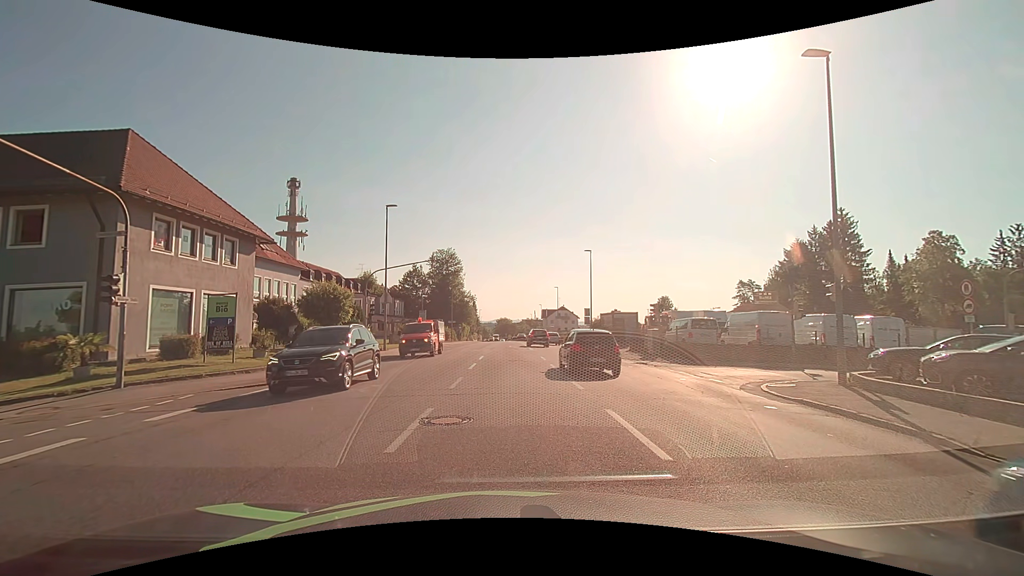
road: tertiary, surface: asphalt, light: Day
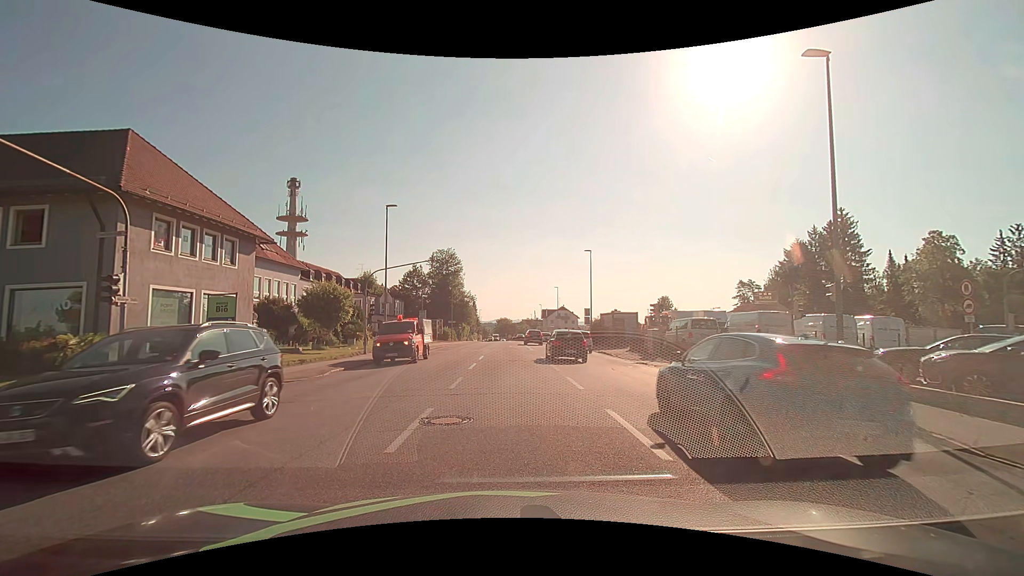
(0.0, 0.0) m; 0°
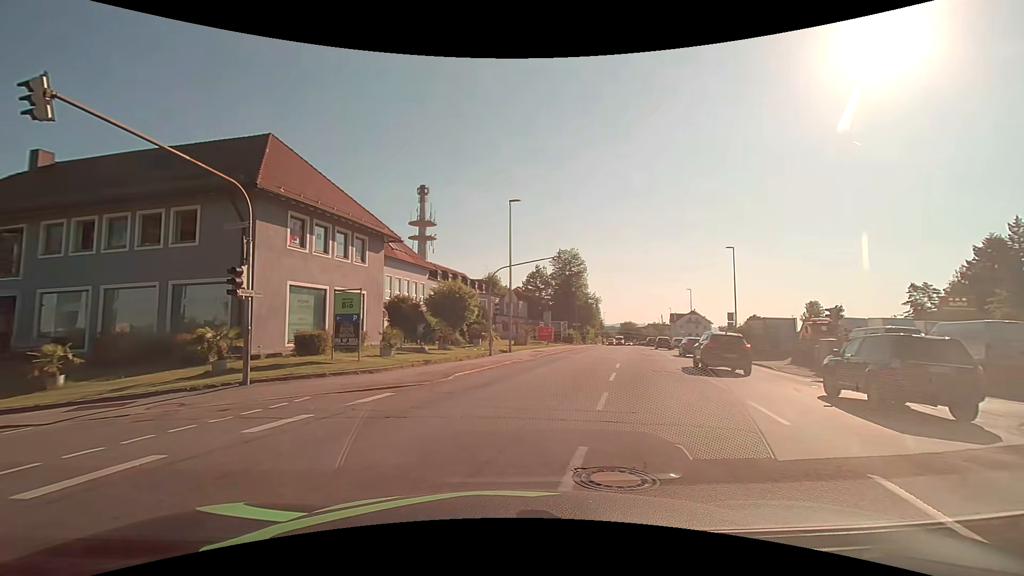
(-0.2, +2.9) m; -11°
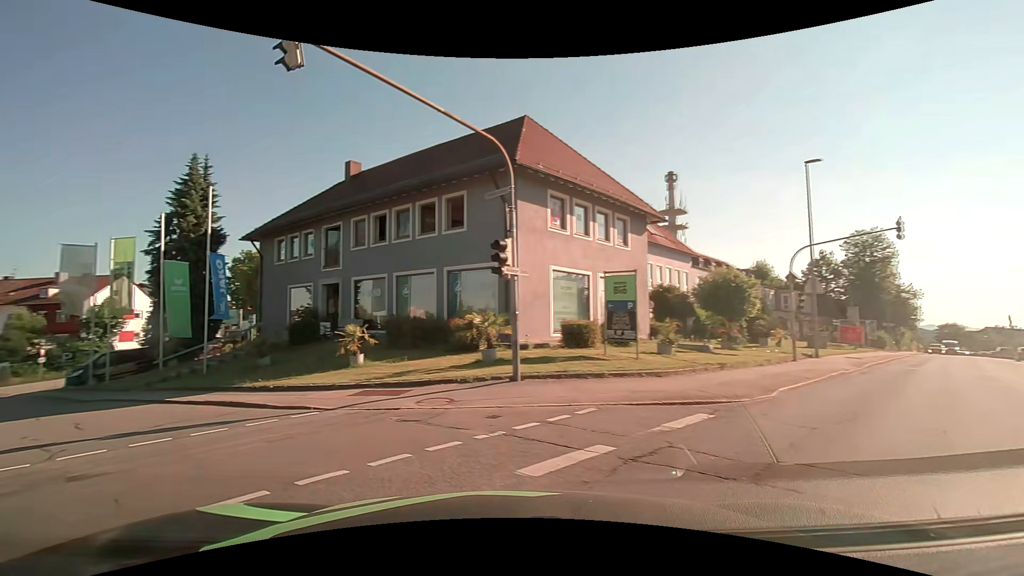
(-1.1, +4.0) m; -31°
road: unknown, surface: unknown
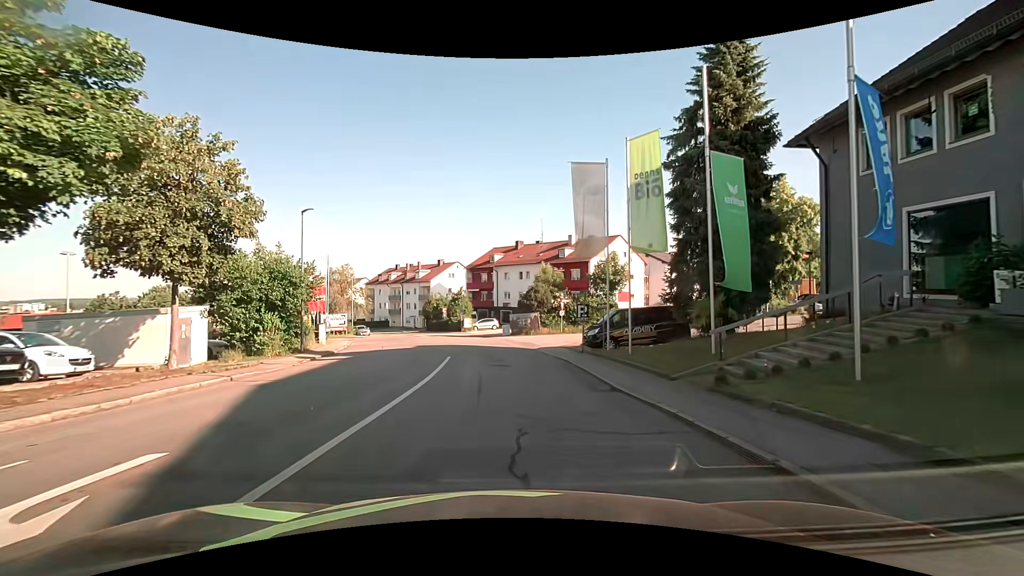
(-8.9, +12.8) m; -47°
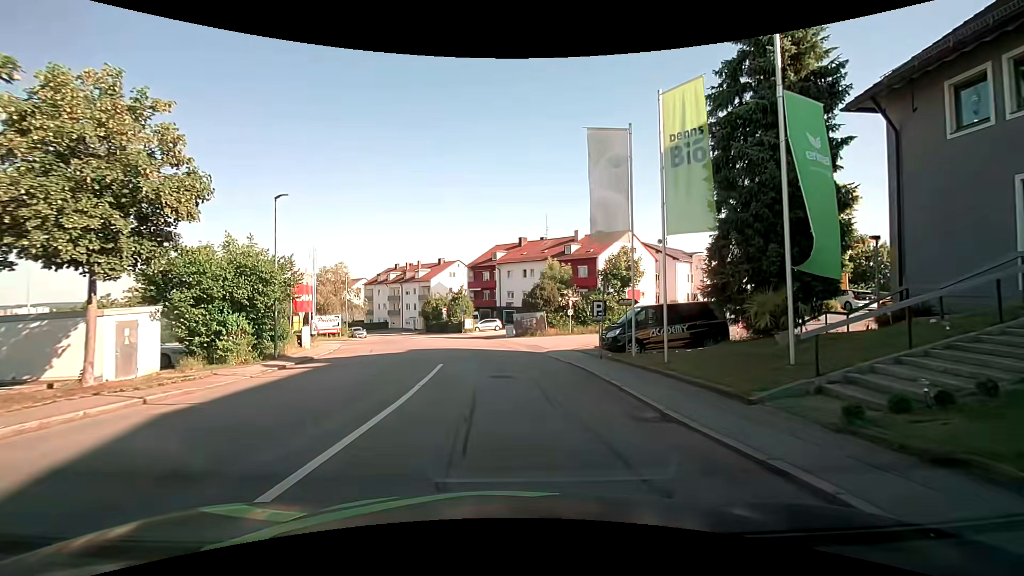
(0.0, +3.6) m; 0°
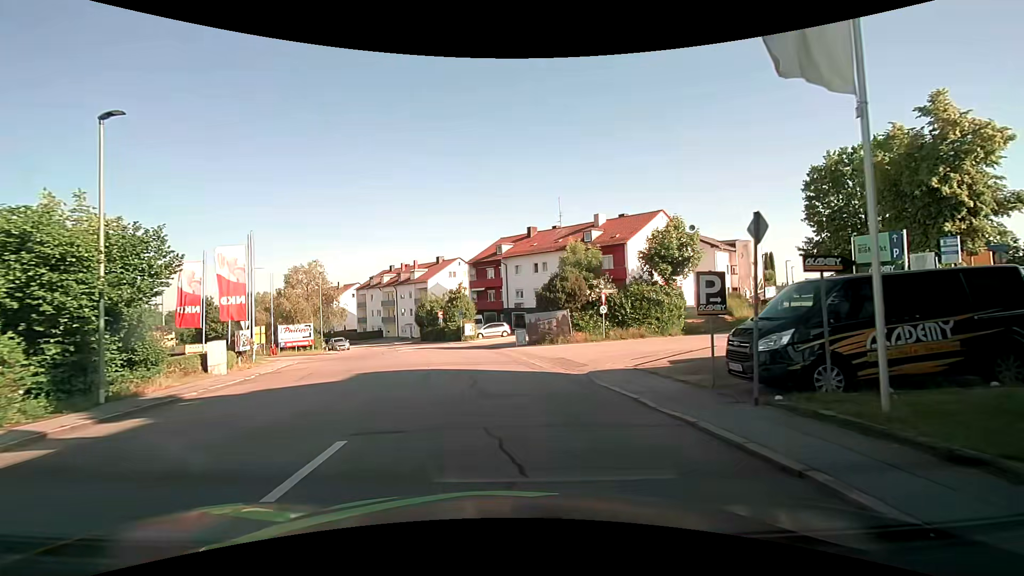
(-0.1, +11.1) m; -2°
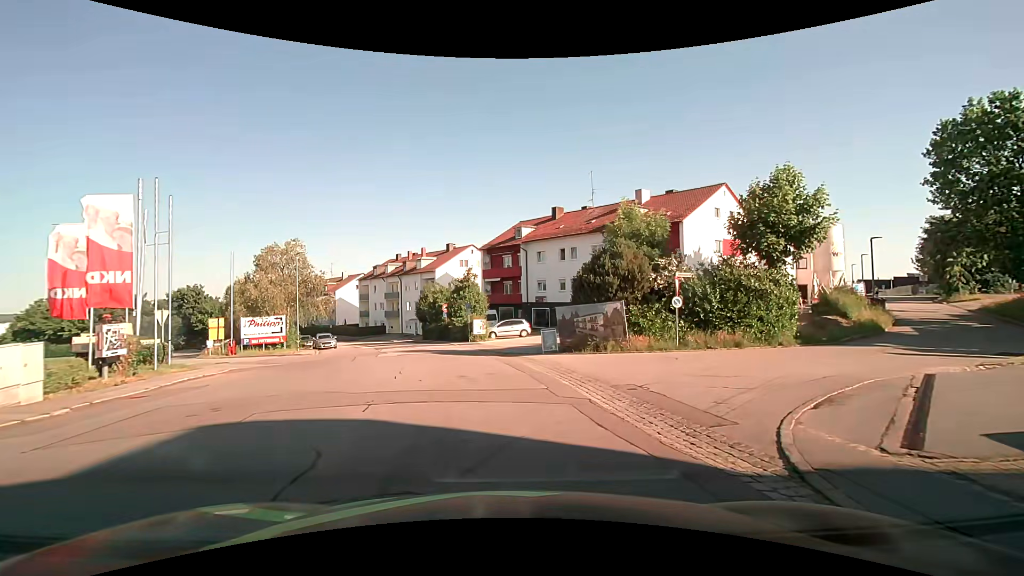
(-0.2, +9.9) m; -1°
